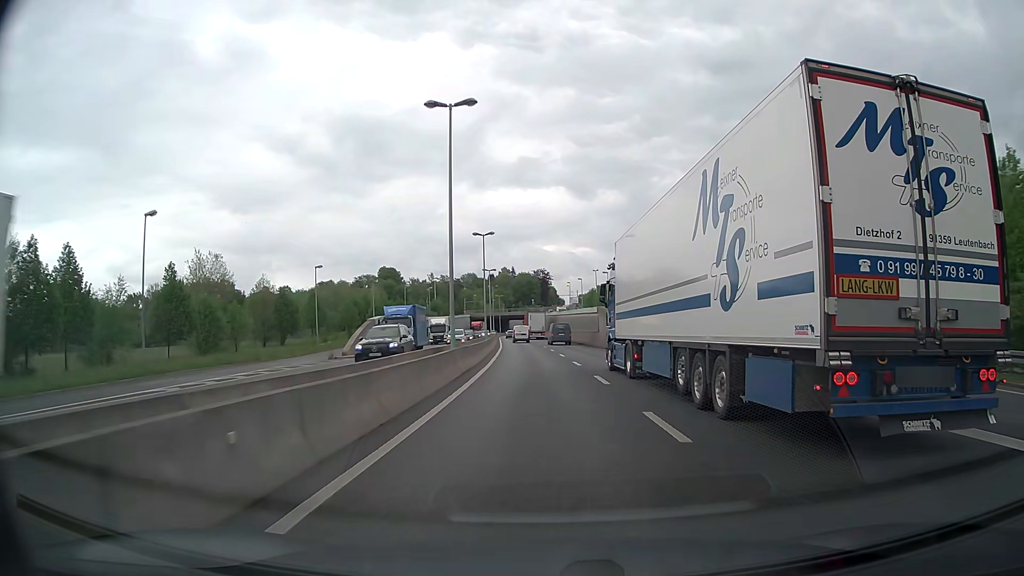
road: trunk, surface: asphalt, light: Day
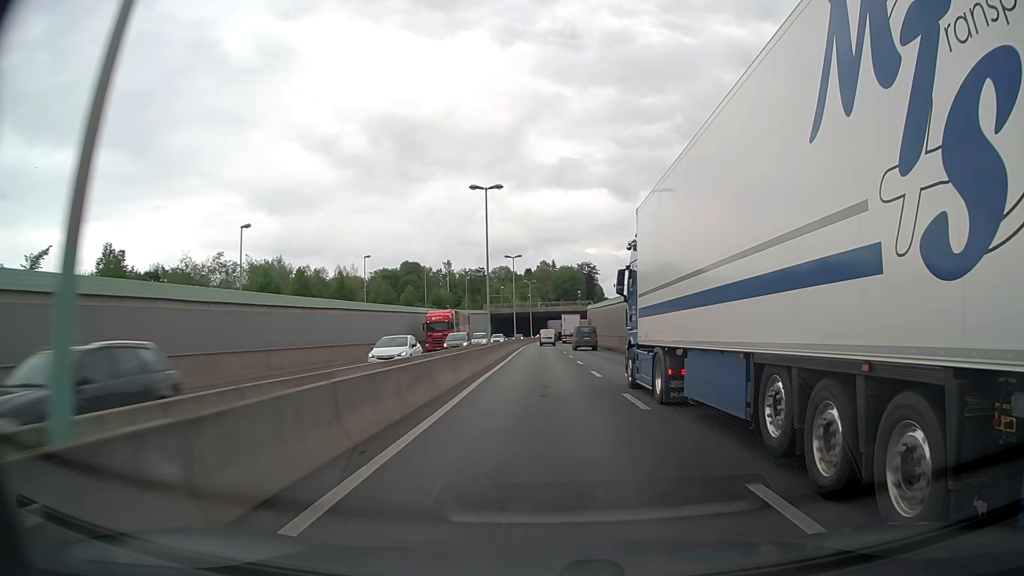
(-2.0, +59.1) m; -4°
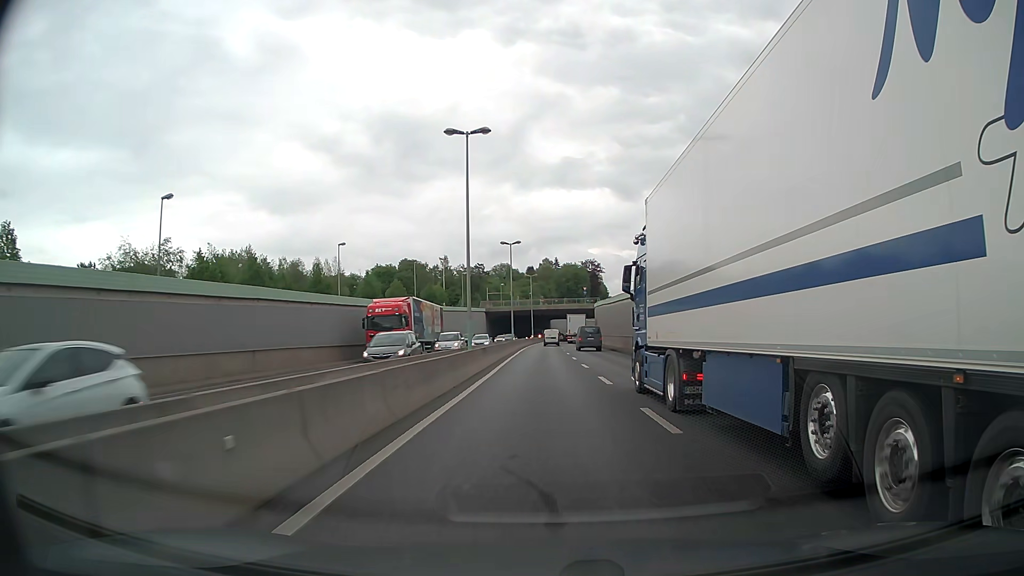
(0.0, +11.8) m; 0°
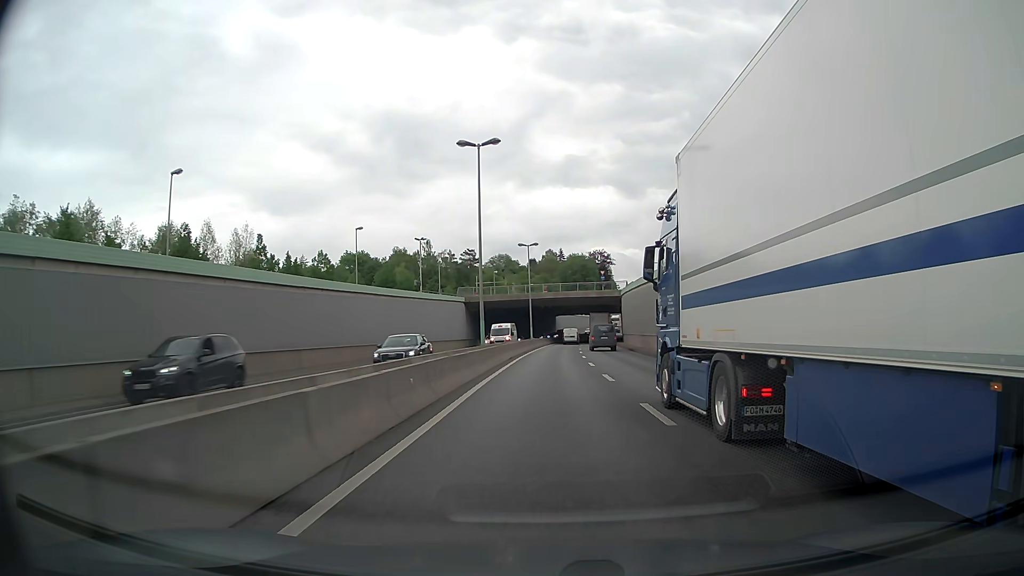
(-0.2, +35.3) m; 0°
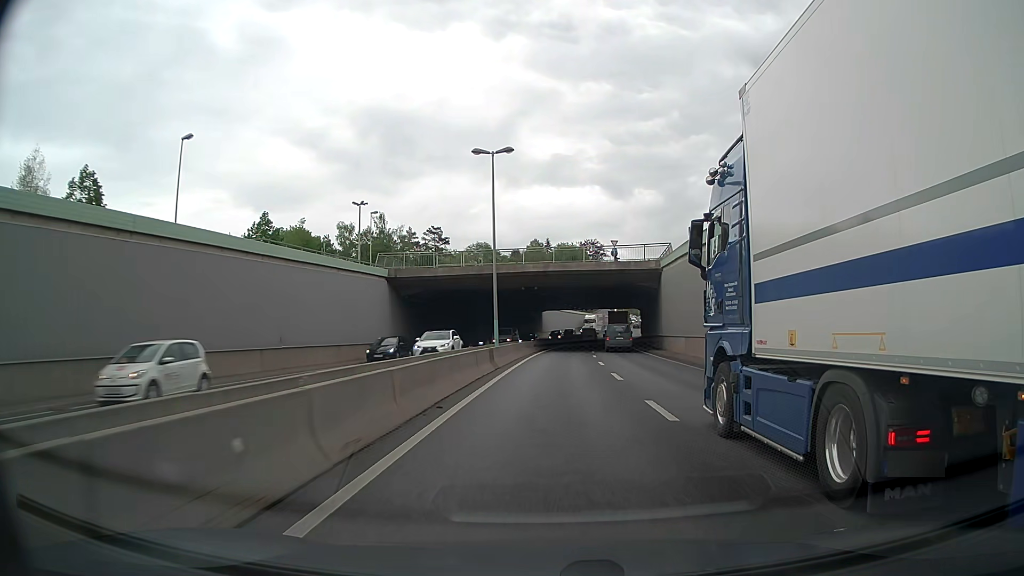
(+0.3, +35.4) m; +1°
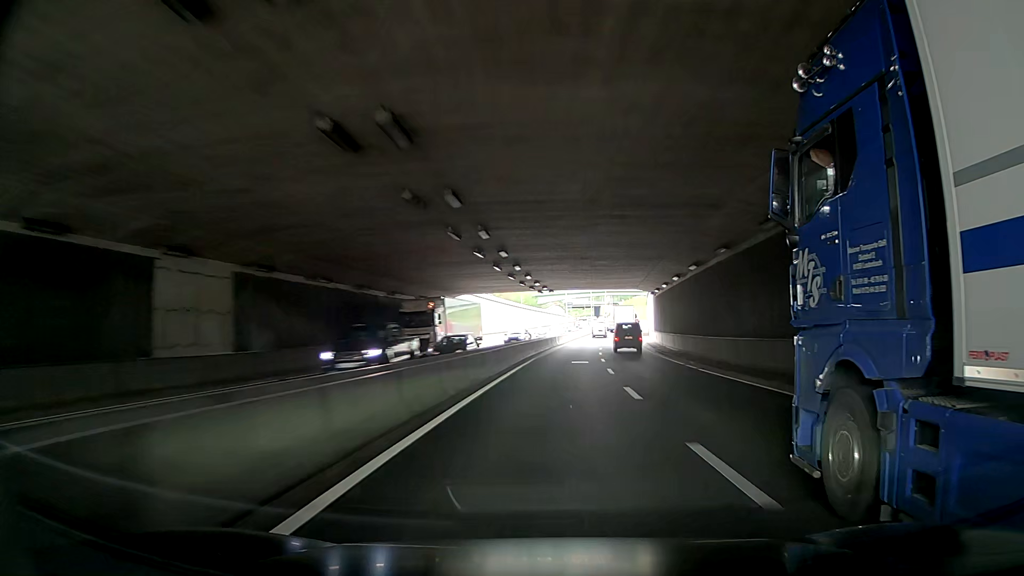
(+2.4, +59.2) m; +4°
